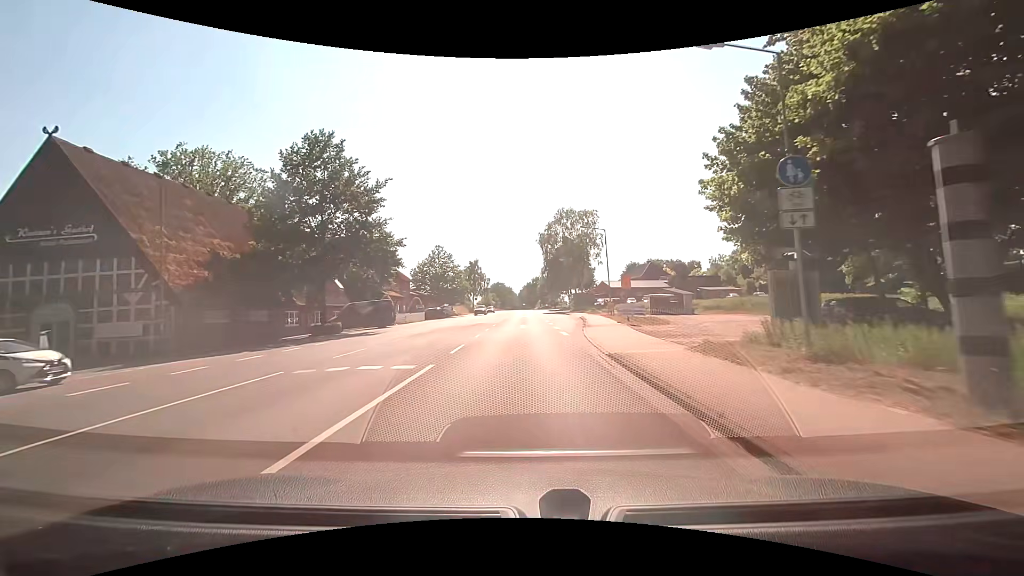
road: primary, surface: asphalt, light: Day
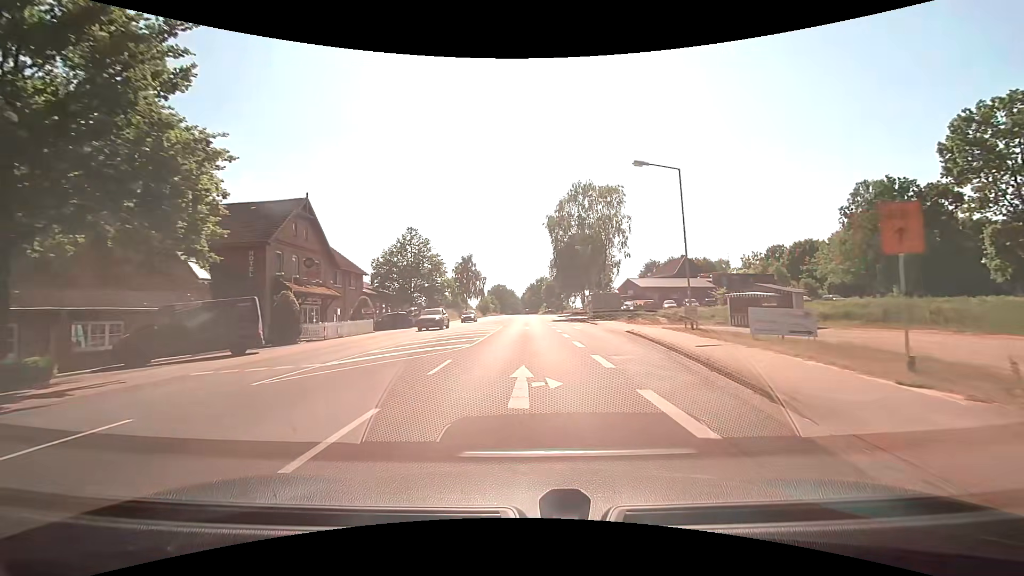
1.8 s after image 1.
(-0.2, +22.9) m; -1°
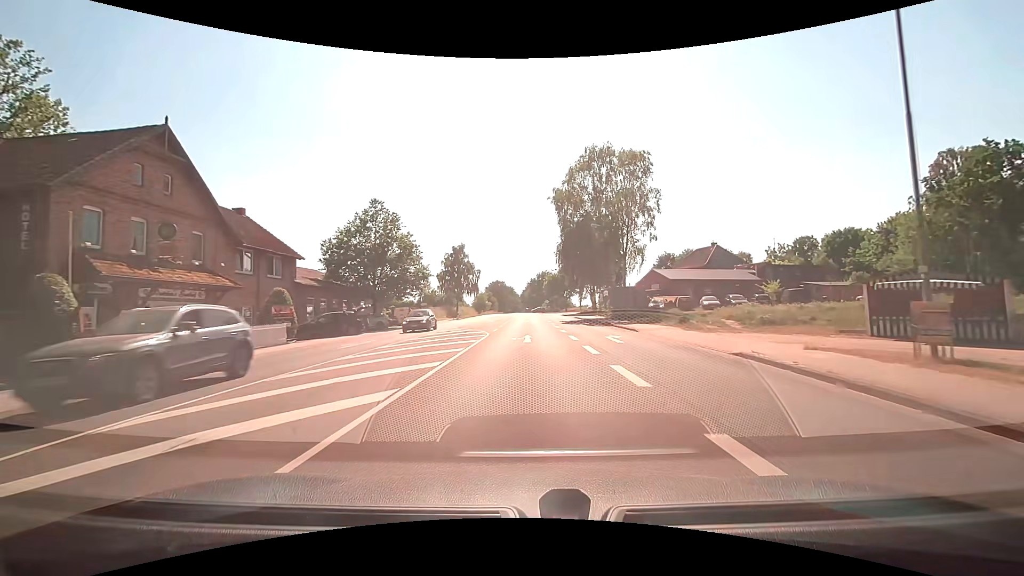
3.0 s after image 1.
(-0.1, +15.2) m; -1°
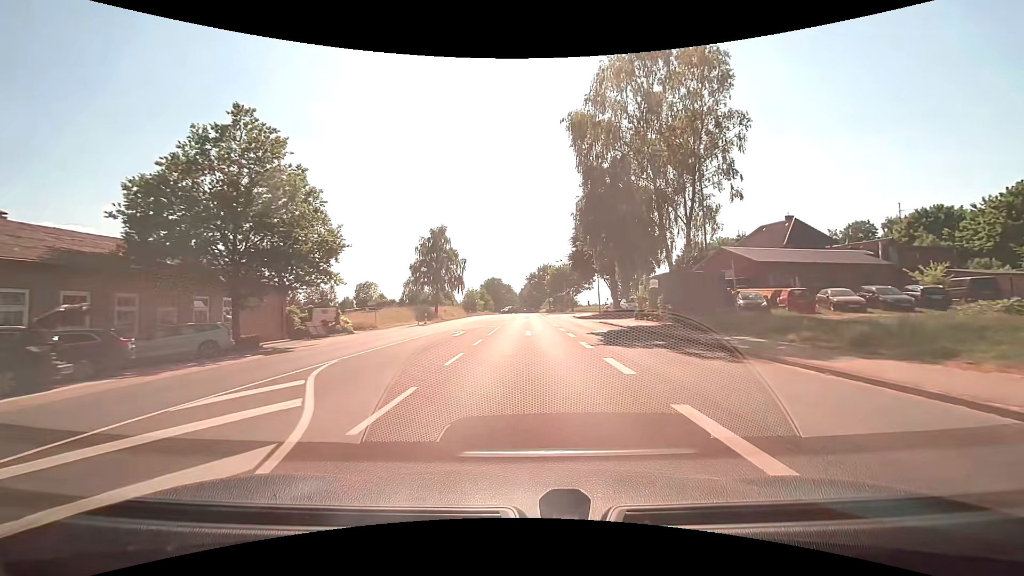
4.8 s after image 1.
(+0.2, +22.8) m; 0°
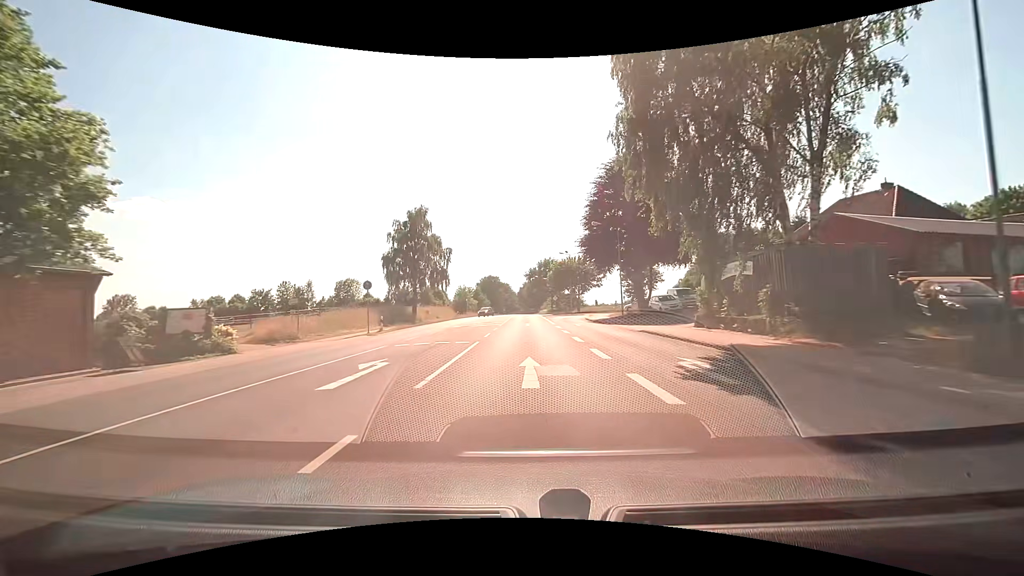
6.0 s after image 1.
(0.0, +15.2) m; 0°
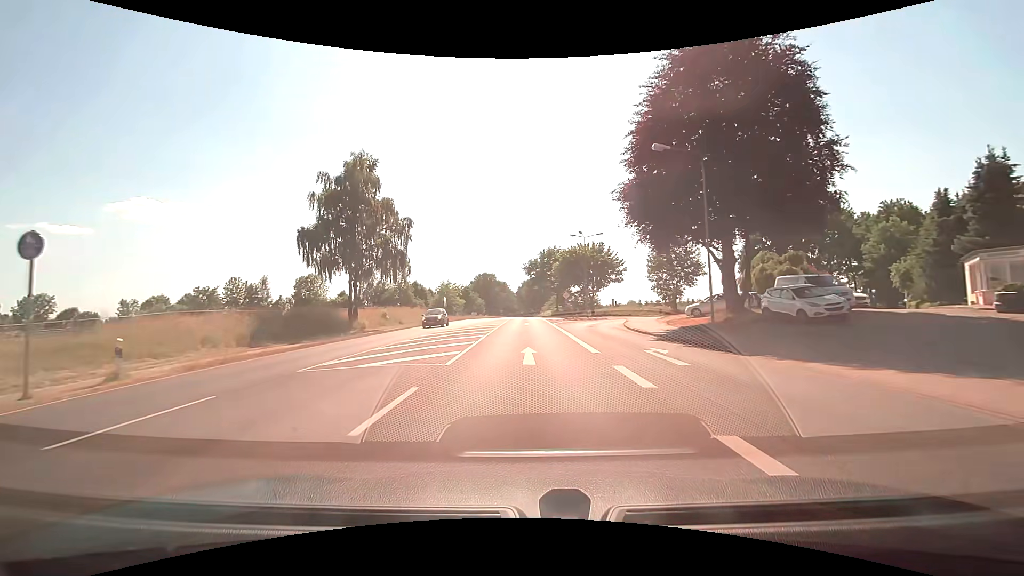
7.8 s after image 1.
(-0.1, +22.8) m; 0°
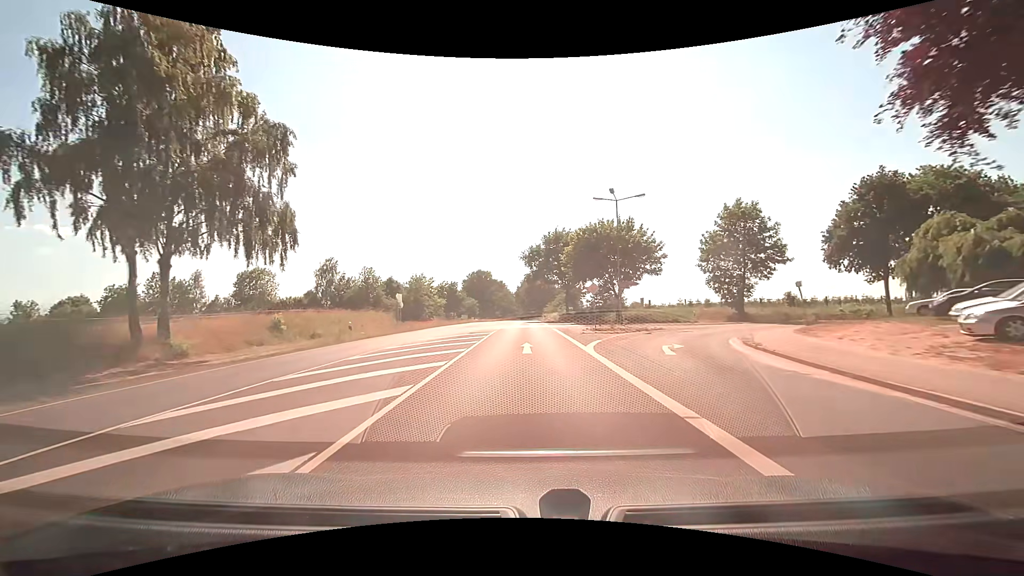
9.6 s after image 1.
(+0.1, +22.8) m; 0°
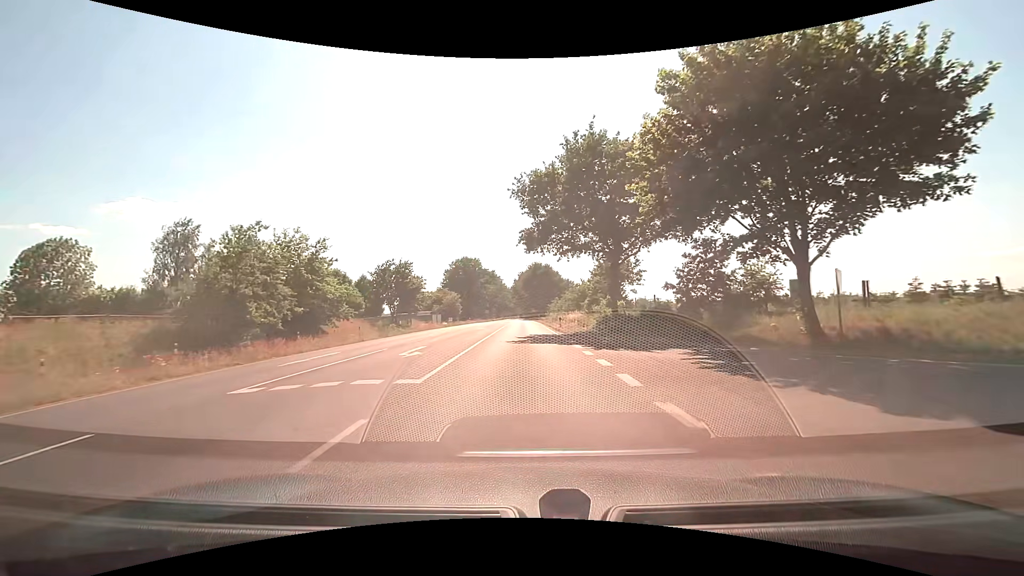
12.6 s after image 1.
(+0.1, +38.1) m; 0°
(0, +10) (0, +20) (0, +30) (0, +40) (0, +50) (0, +60) (0, +70) (0, +80) (-1, +90) (-1, +100) m
